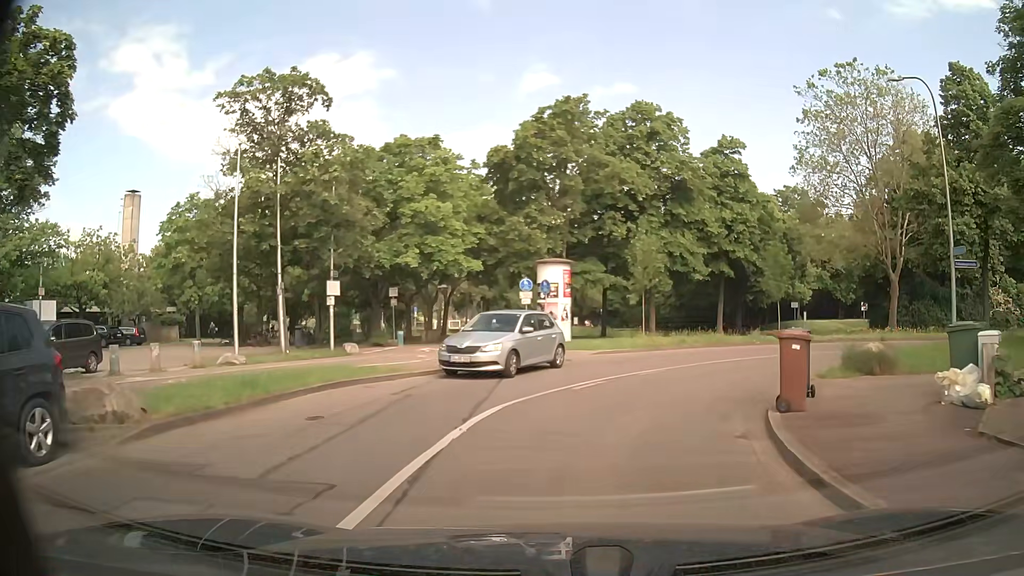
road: residential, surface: asphalt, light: Day
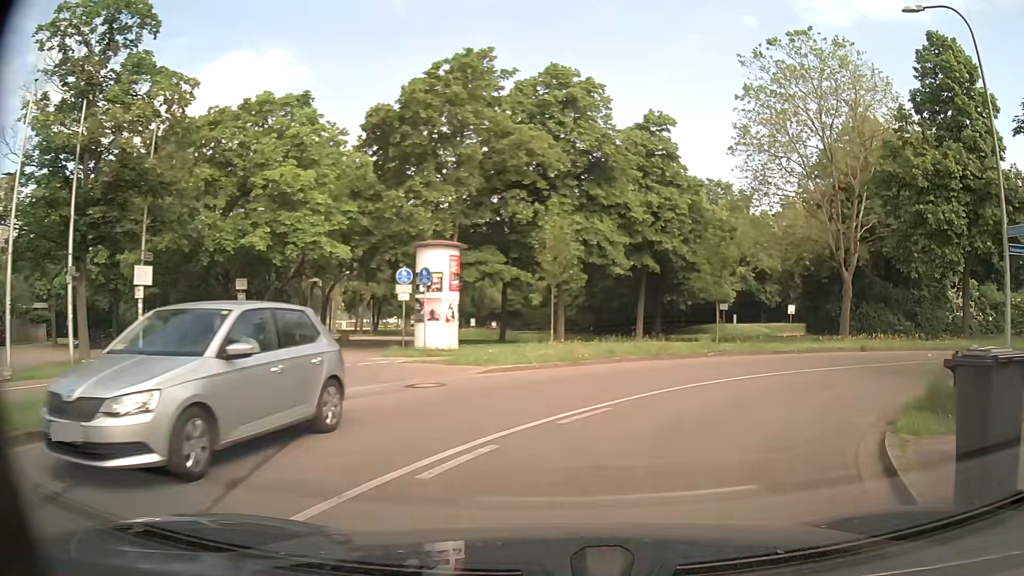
(+0.5, +7.0) m; +9°
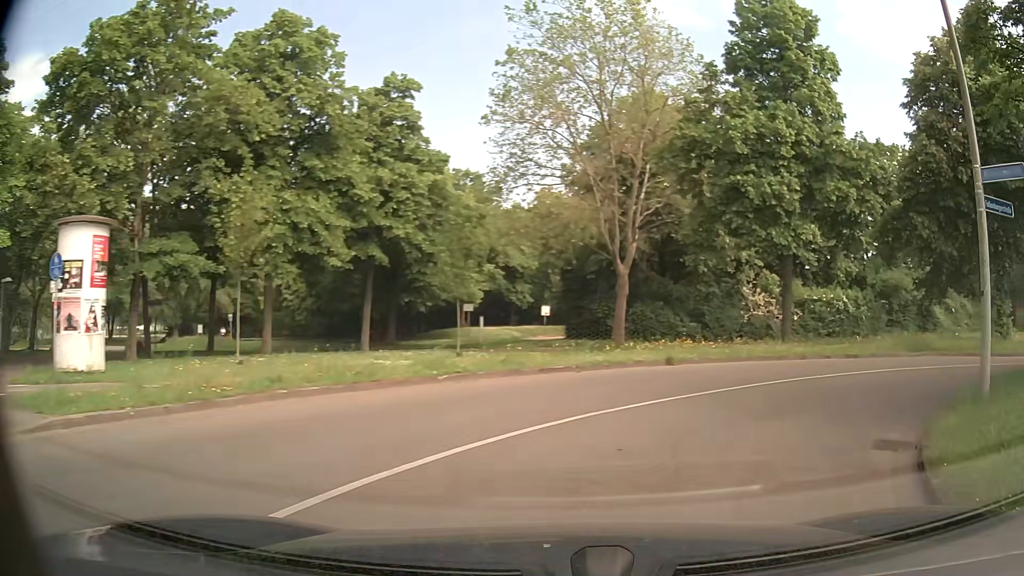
(+1.3, +7.0) m; +22°
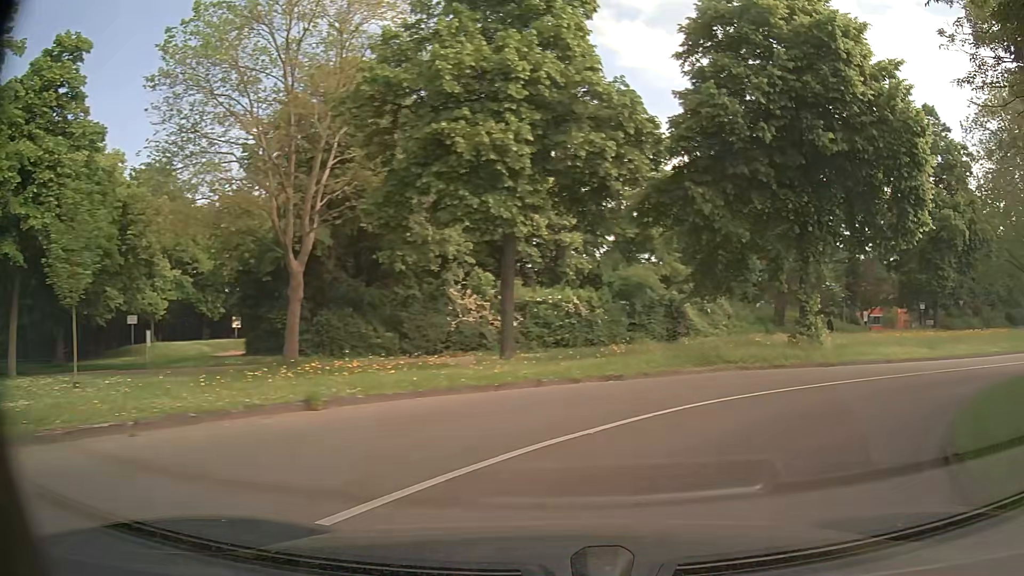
(+1.6, +7.1) m; +24°
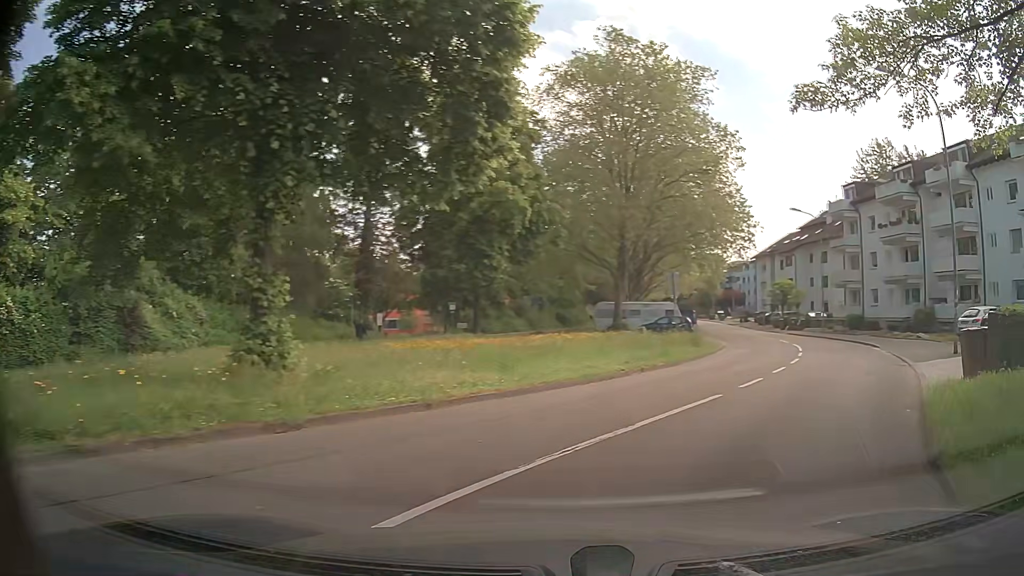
(+3.9, +10.3) m; +41°
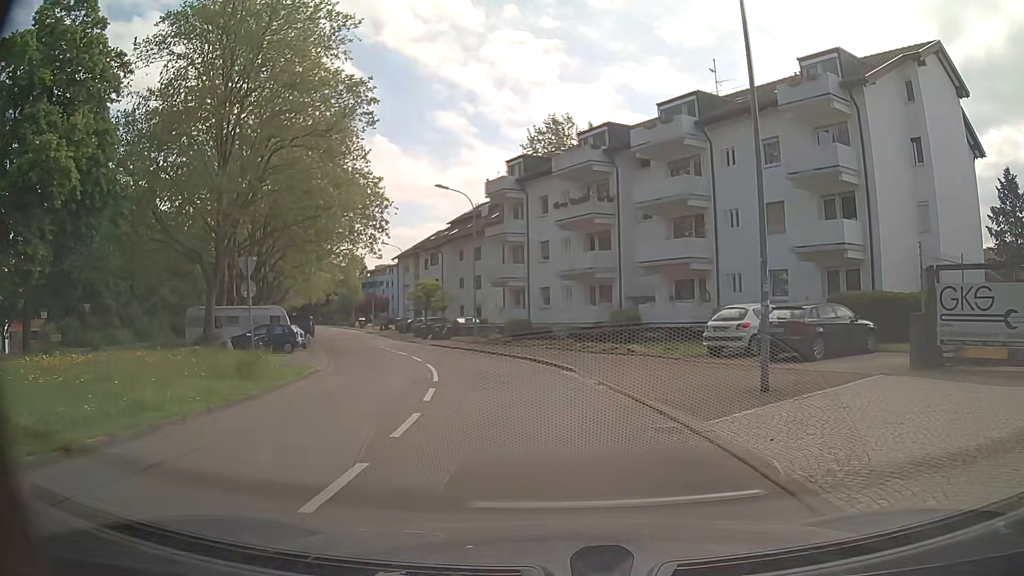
(+3.8, +10.9) m; +29°
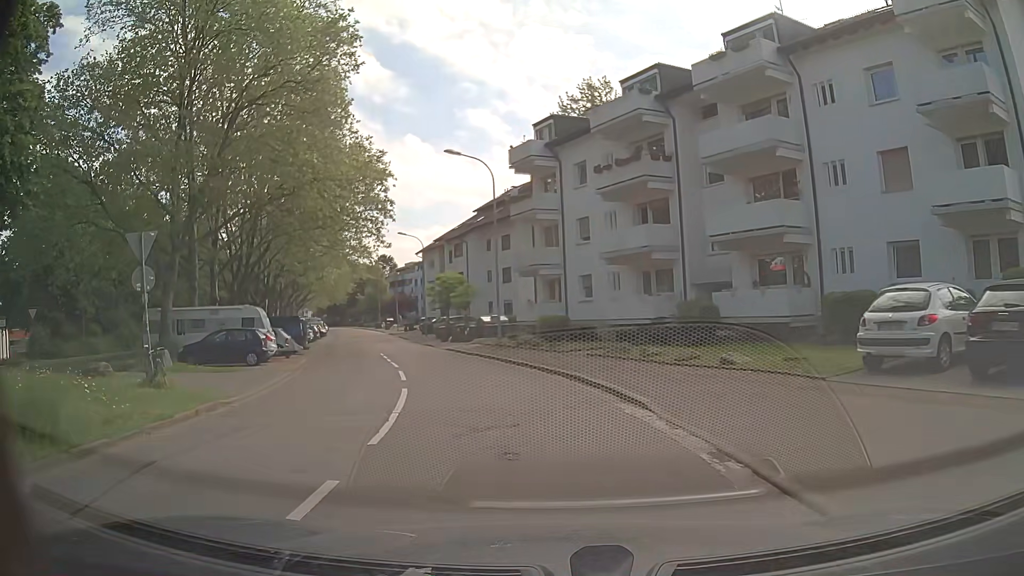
(0.0, +8.2) m; -2°
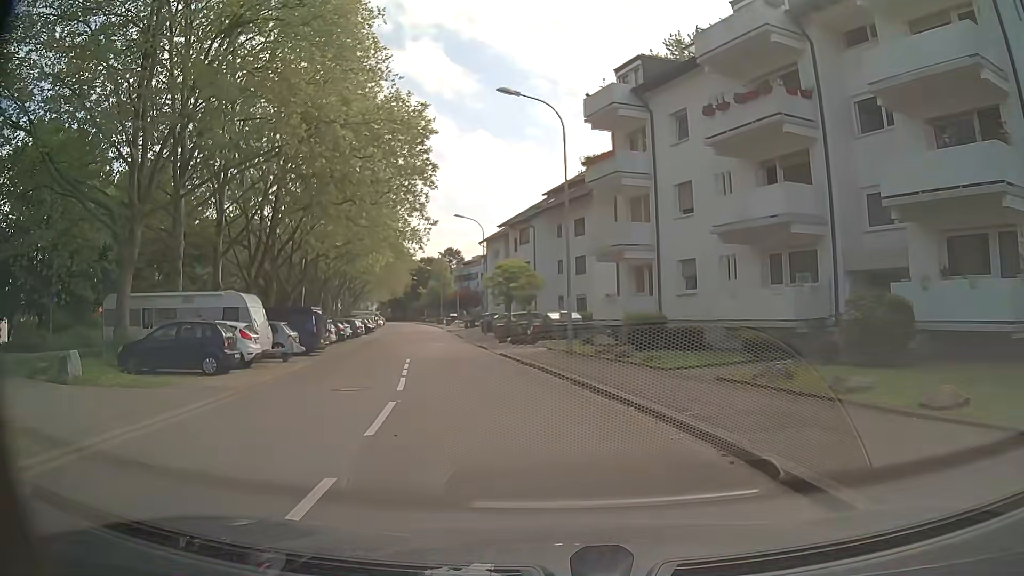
(-0.5, +8.4) m; -7°
(-1, +10) (-2, +20) (-4, +30) (-6, +40) (-8, +49) (-9, +59) (-11, +69) (-14, +79) (-16, +88) (-18, +98) m
